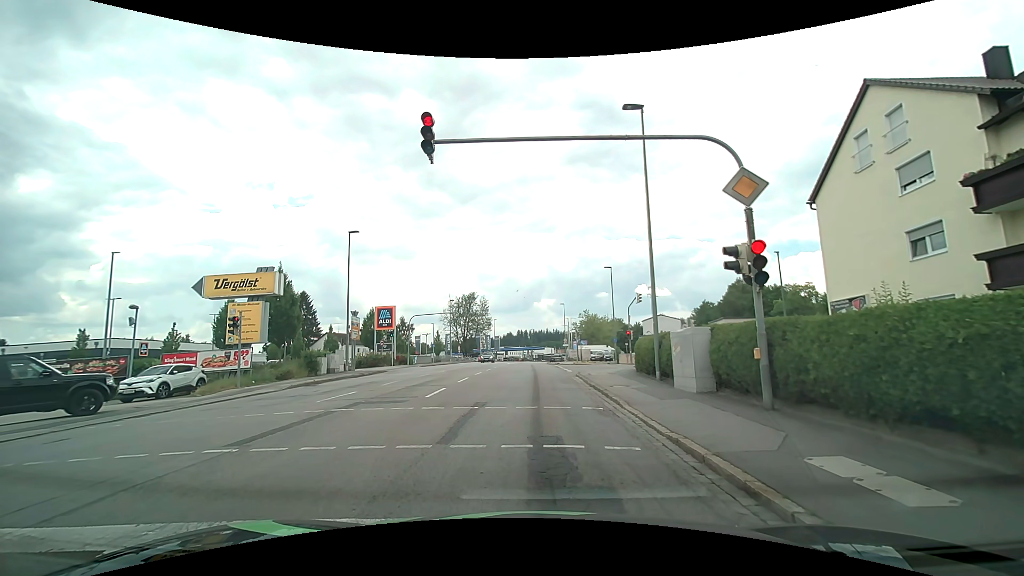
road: tertiary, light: Day
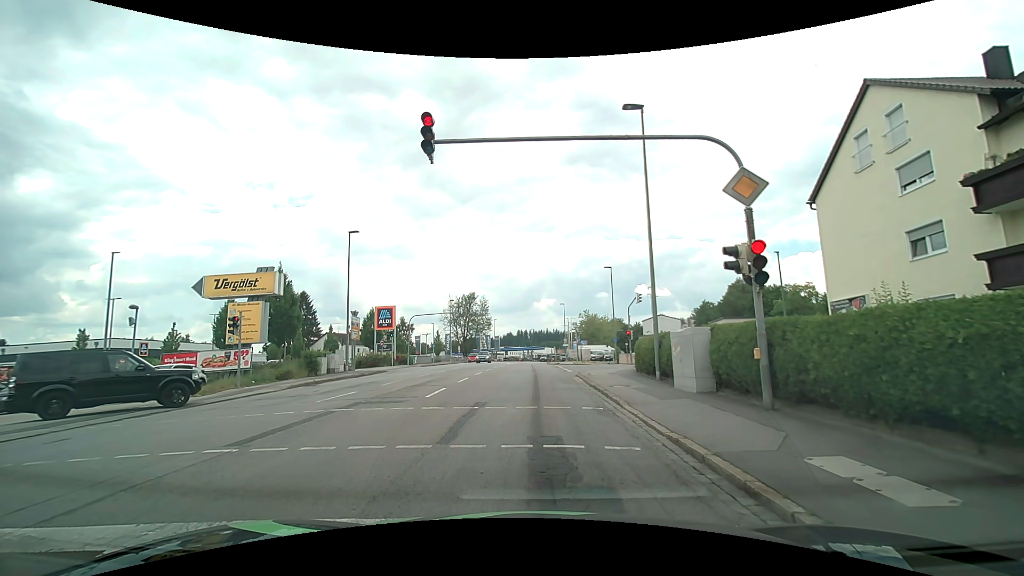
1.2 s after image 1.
(0.0, 0.0) m; 0°
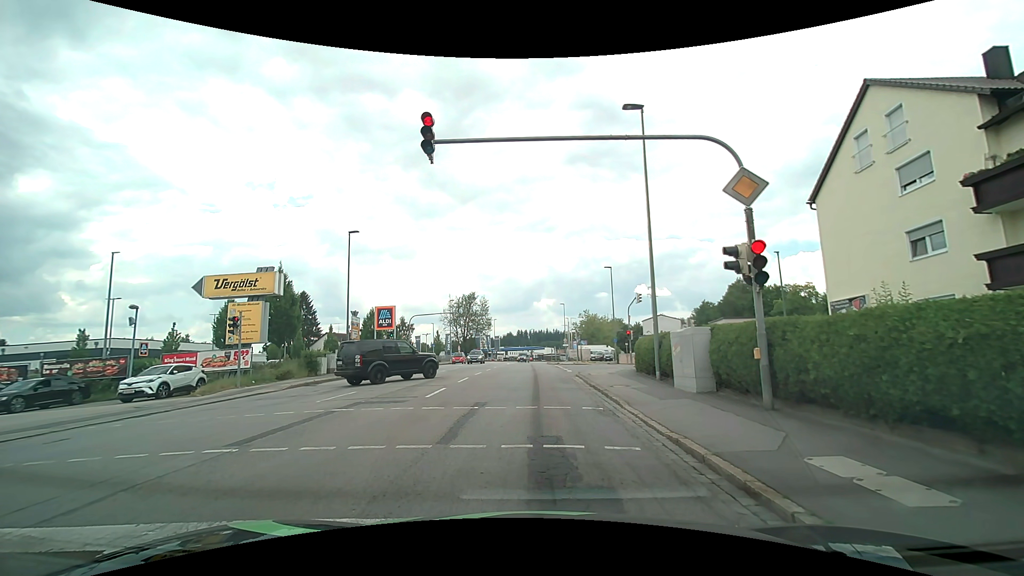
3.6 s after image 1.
(0.0, 0.0) m; 0°
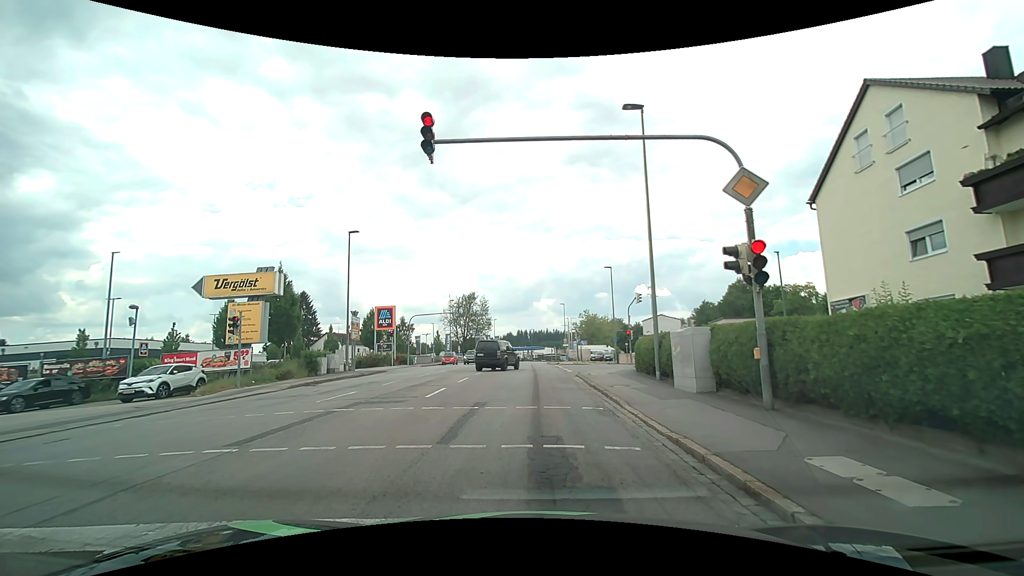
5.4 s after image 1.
(0.0, 0.0) m; 0°
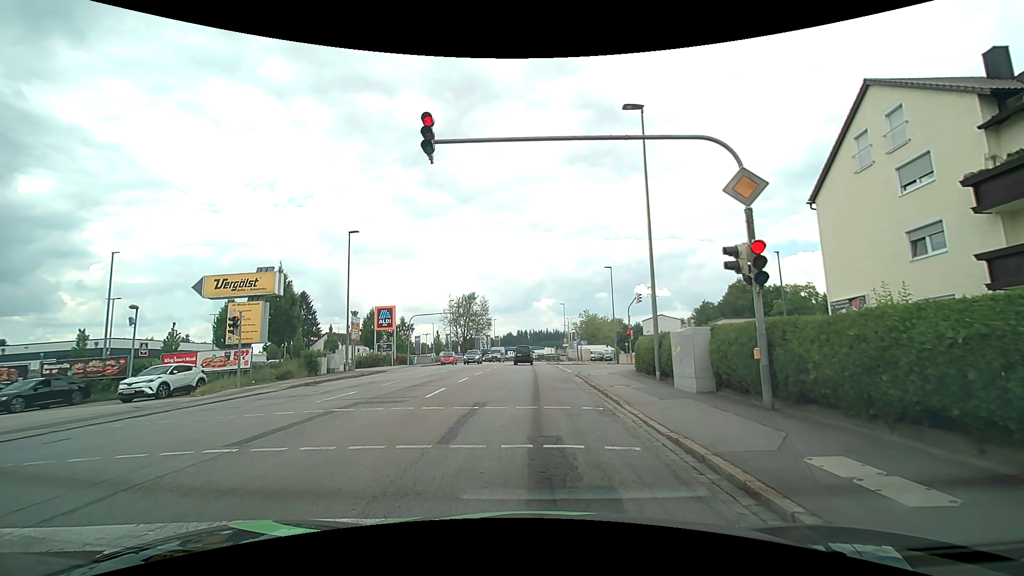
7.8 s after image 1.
(0.0, 0.0) m; 0°
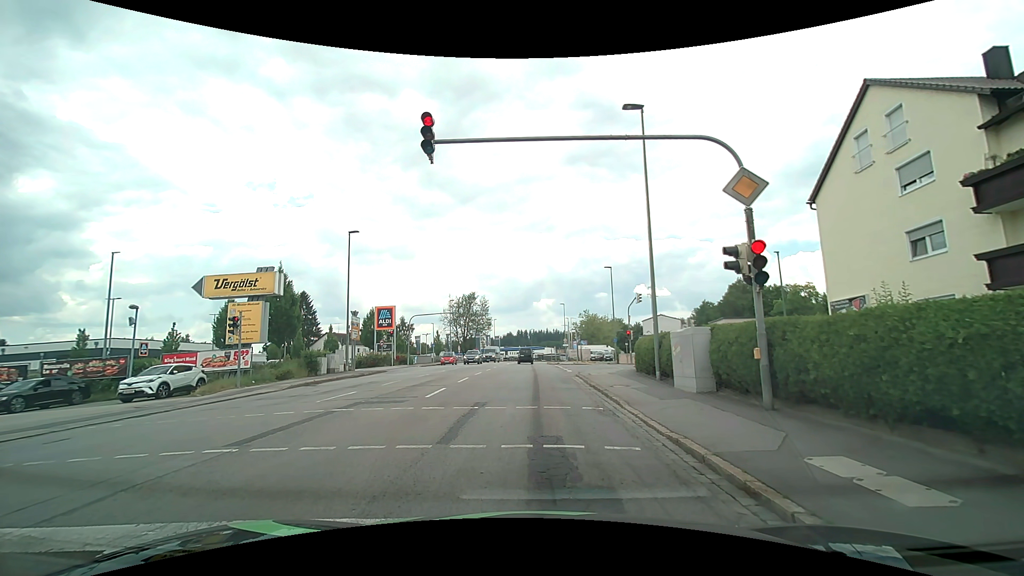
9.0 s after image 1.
(0.0, 0.0) m; 0°
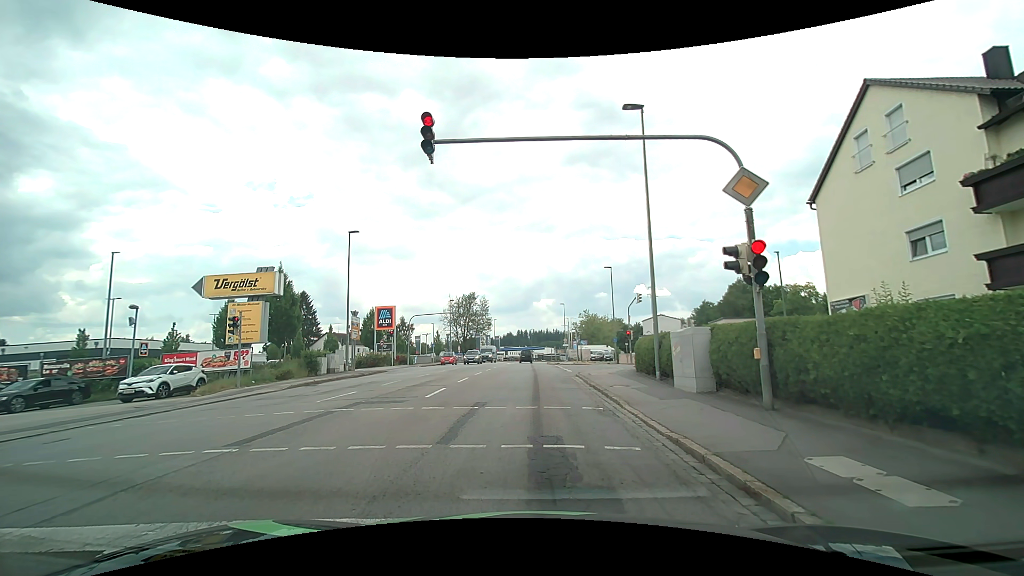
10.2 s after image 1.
(0.0, 0.0) m; 0°
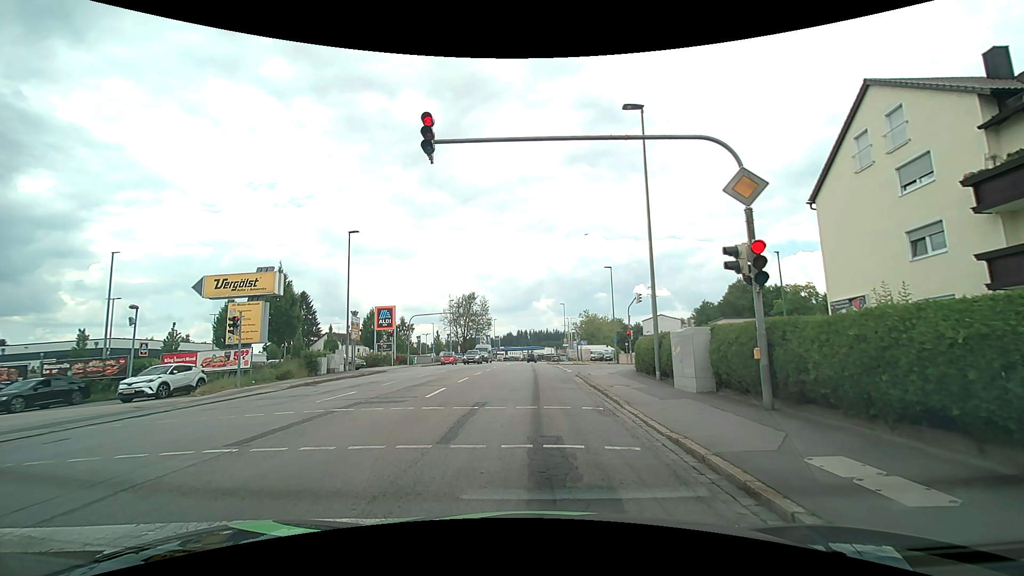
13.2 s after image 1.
(0.0, 0.0) m; 0°
(0, +10) (0, +20) (0, +30) (0, +40) (0, +50) (0, +60) (0, +70) (0, +80) (+1, +90) (+1, +100) m
